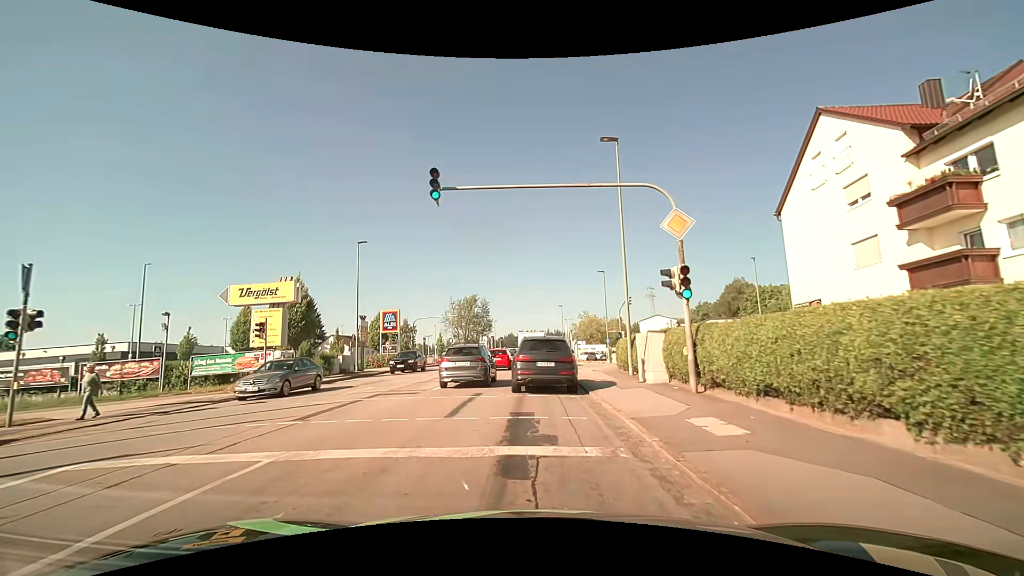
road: tertiary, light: Day
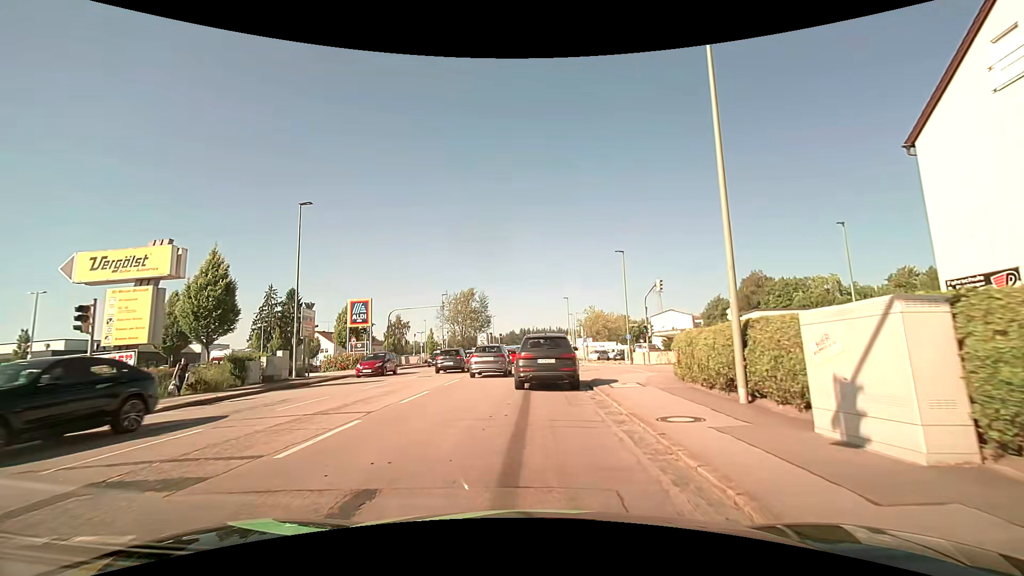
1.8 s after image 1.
(+0.1, +10.7) m; -1°
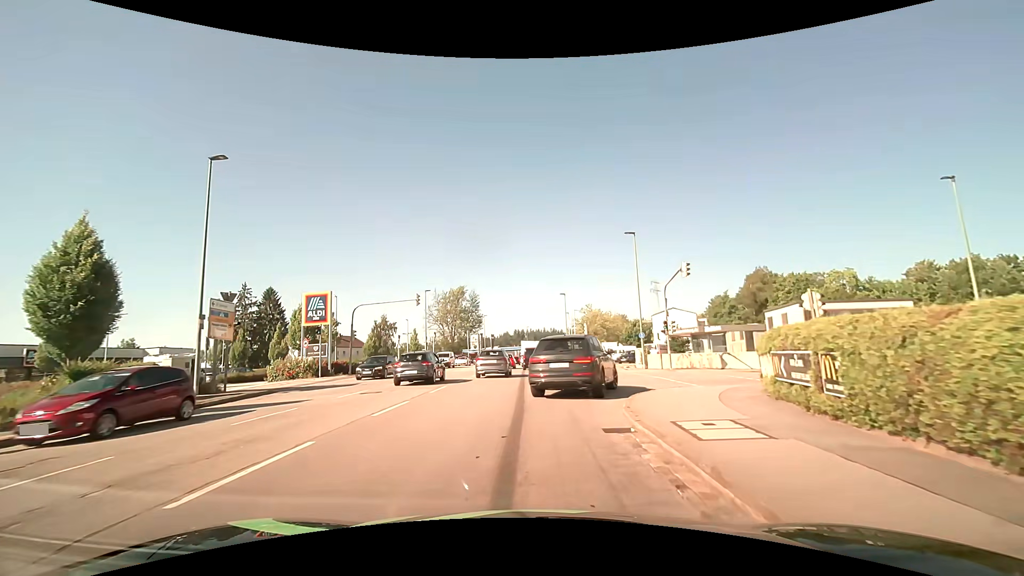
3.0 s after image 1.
(+0.2, +7.8) m; +2°
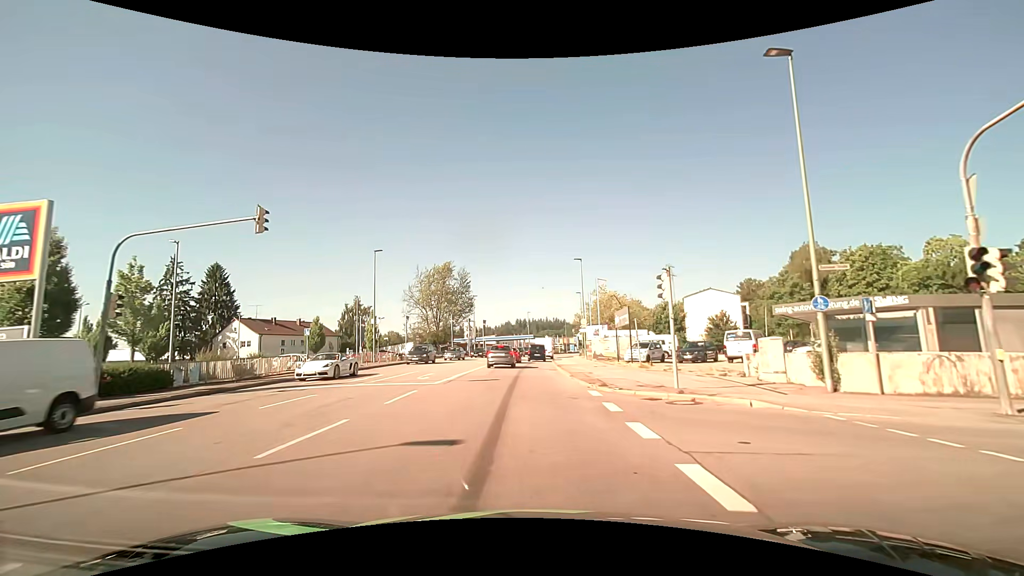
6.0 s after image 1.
(-0.3, +22.6) m; -1°
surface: asphalt
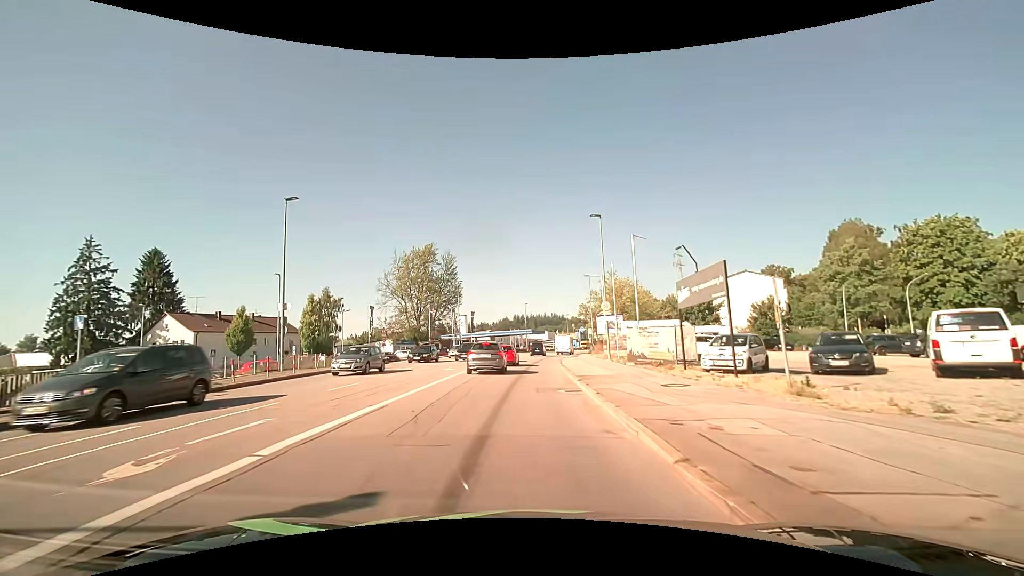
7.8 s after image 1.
(-0.1, +16.0) m; -1°
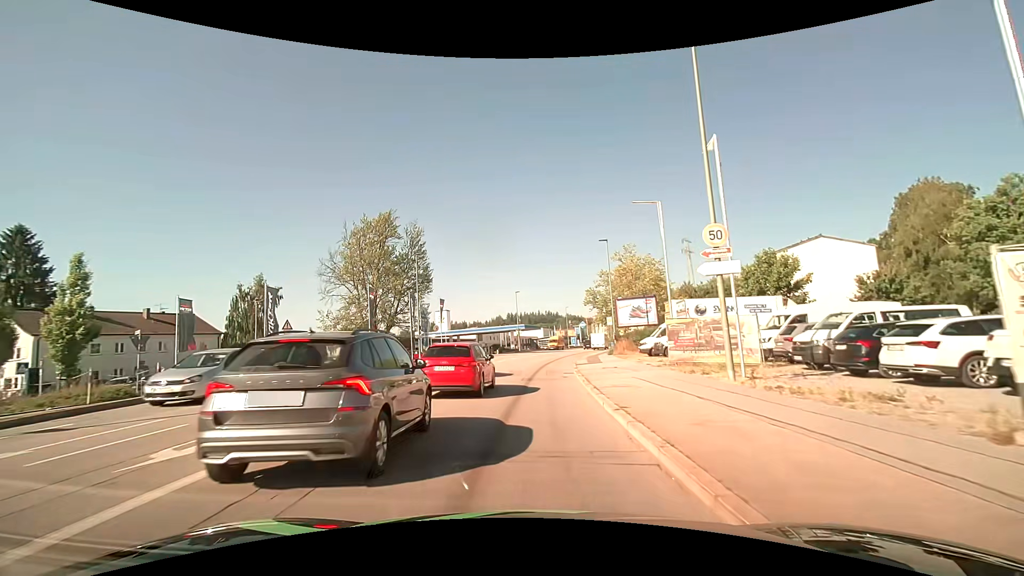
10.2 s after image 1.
(+0.2, +21.4) m; +1°
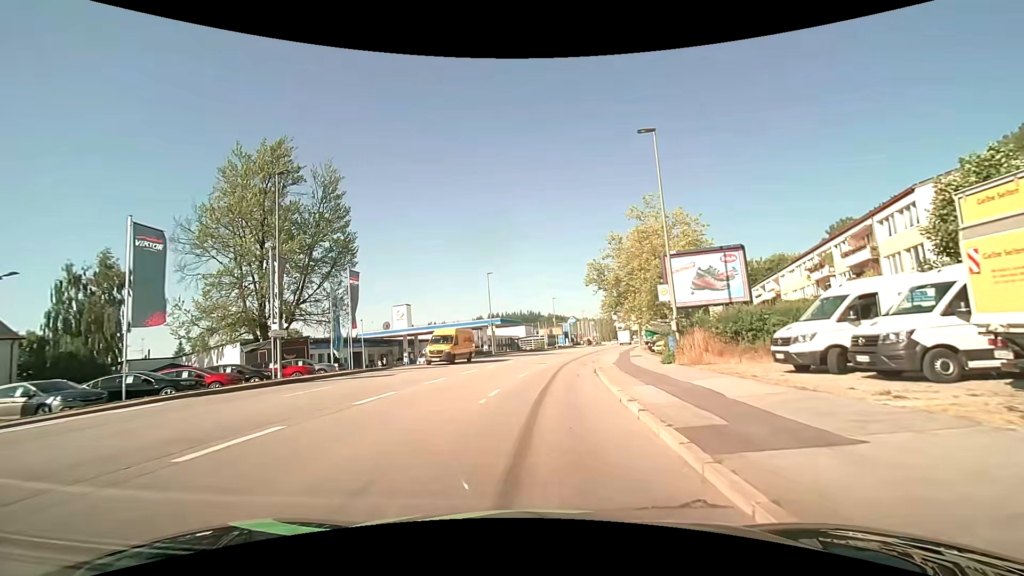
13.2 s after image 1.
(+0.2, +23.3) m; +2°
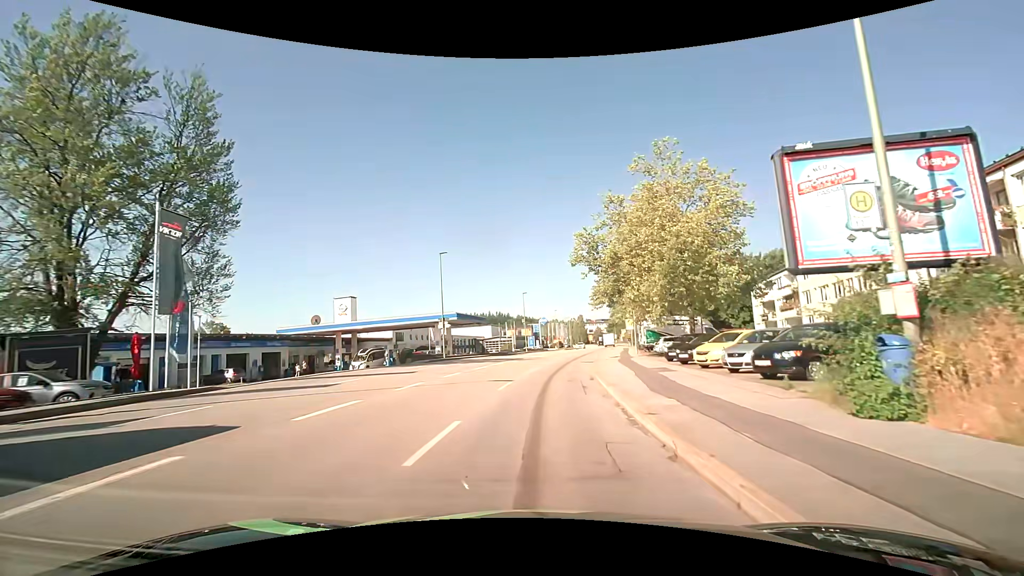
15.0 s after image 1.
(+0.2, +14.6) m; +3°
(0, +10) (+1, +20) (+2, +30) (+3, +40) (+5, +50) (+6, +60) (+8, +69) (+10, +79) (+12, +89) (+14, +99) m
